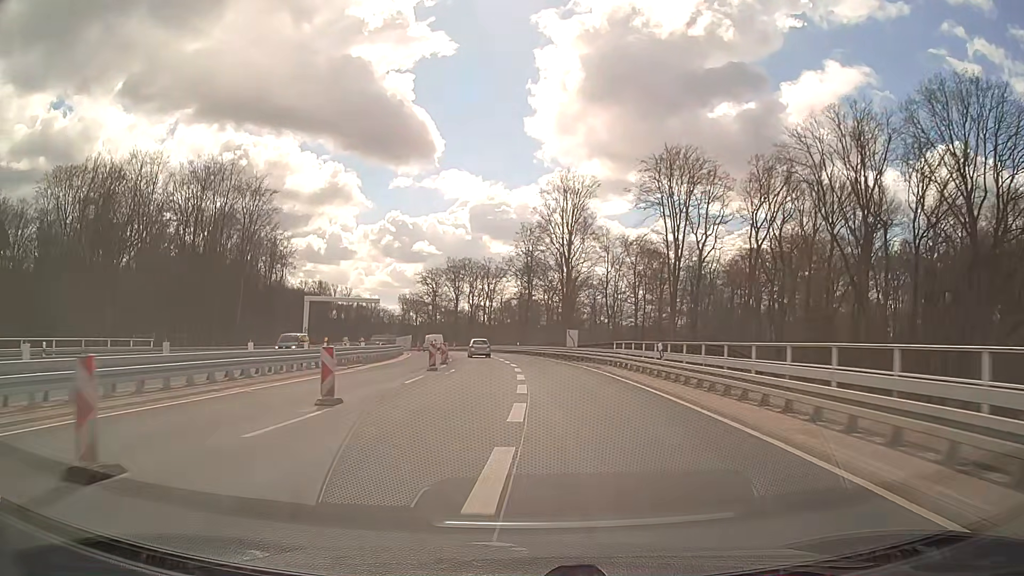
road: trunk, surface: asphalt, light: Day
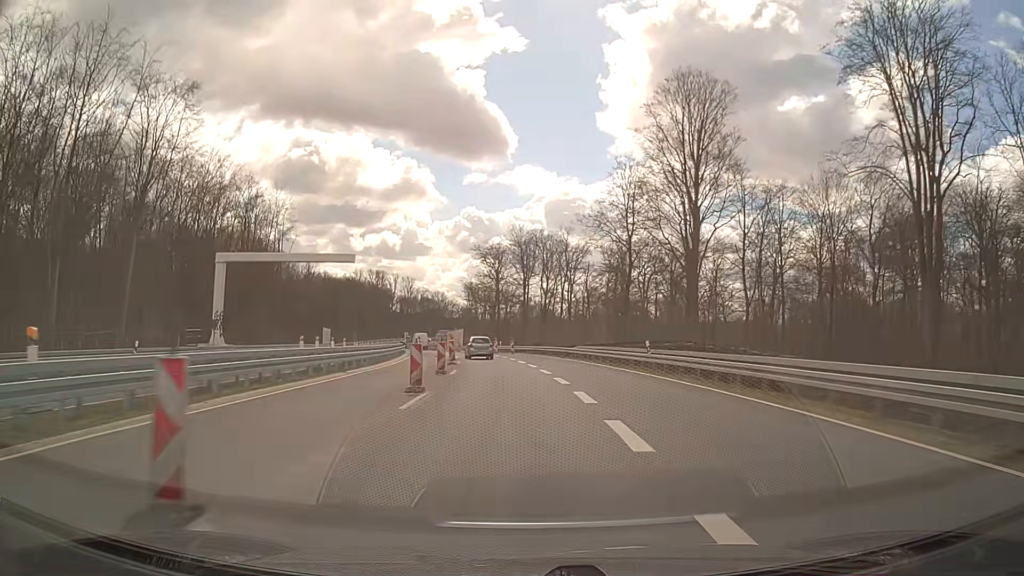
(-2.7, +45.0) m; -7°
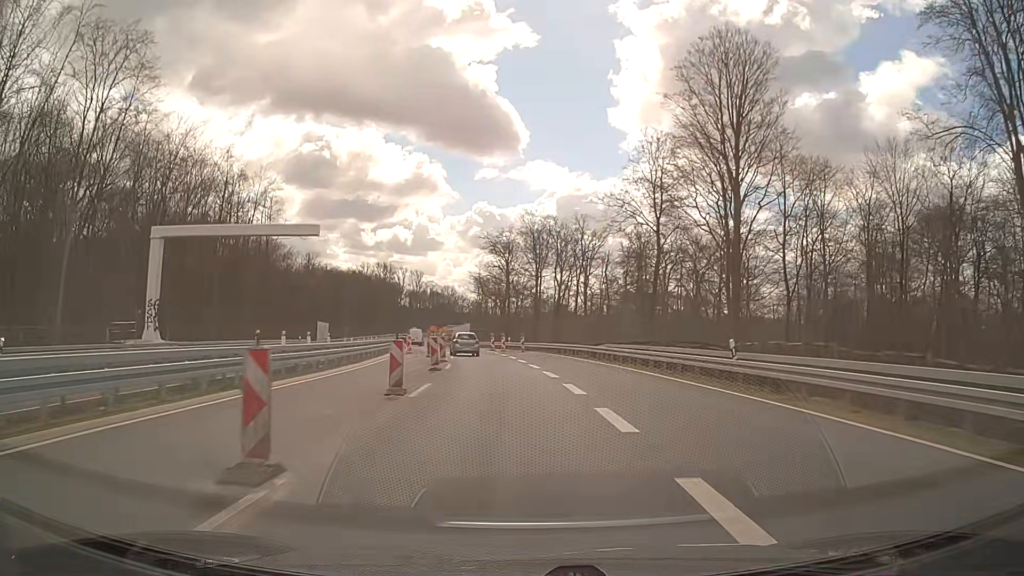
(-0.1, +10.7) m; -1°
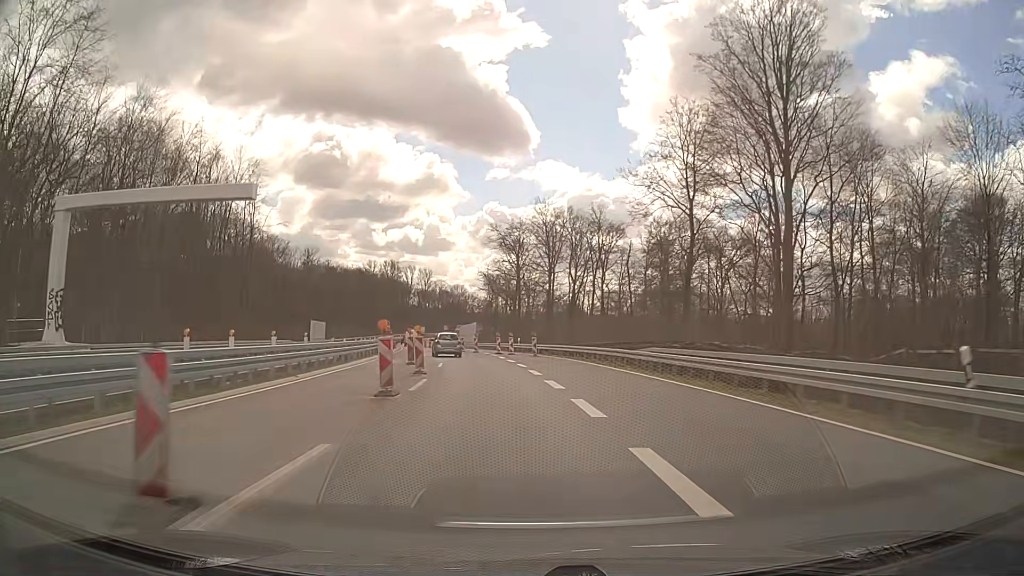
(-0.1, +10.2) m; -1°
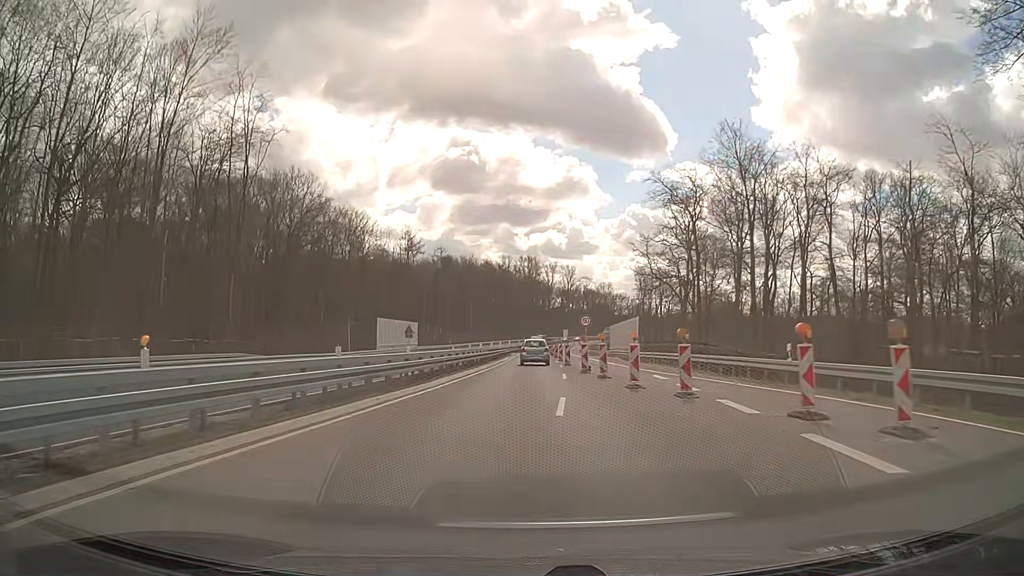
(-4.2, +40.5) m; -12°
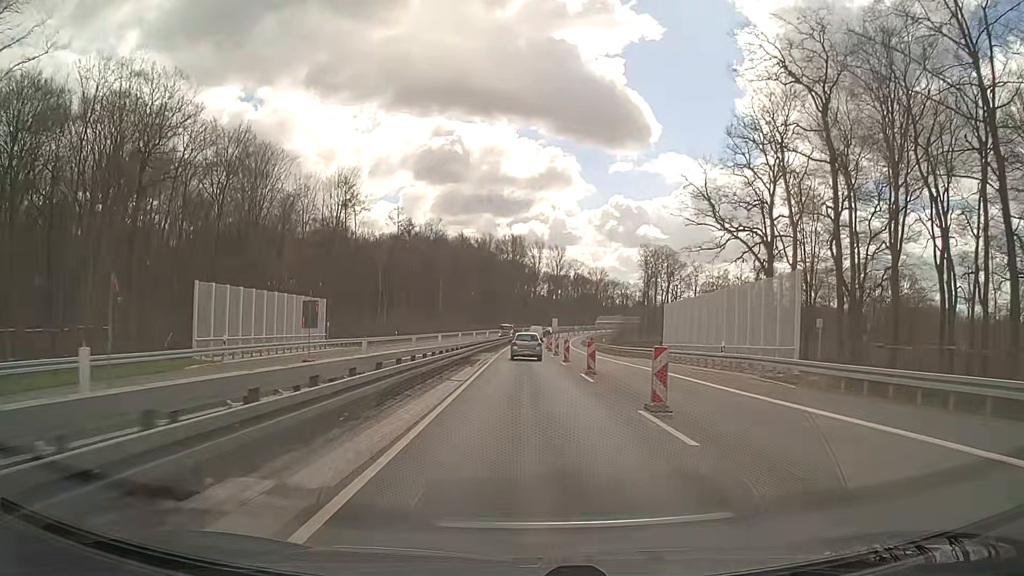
(-0.4, +39.9) m; +2°
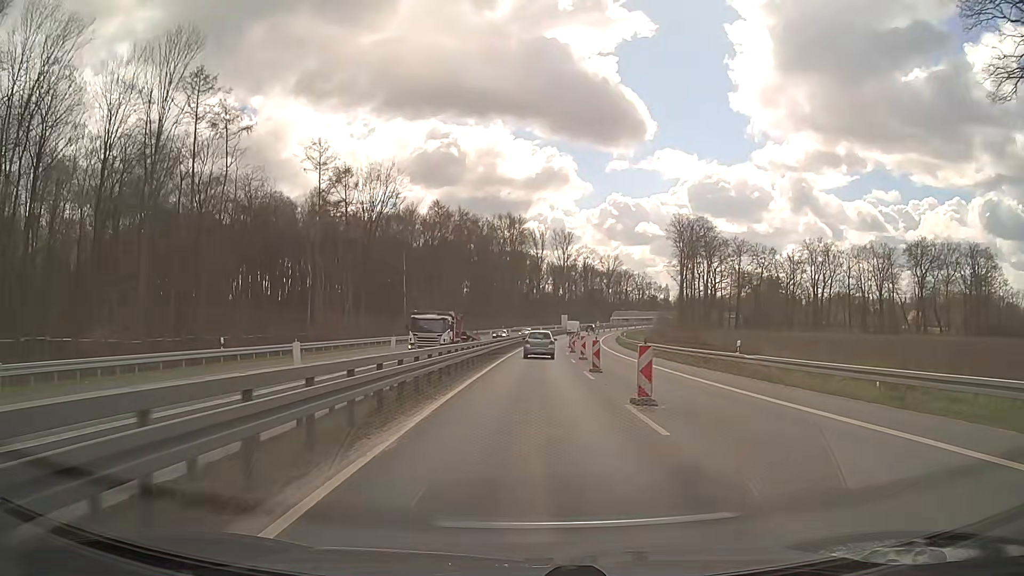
(-0.4, +47.6) m; -1°
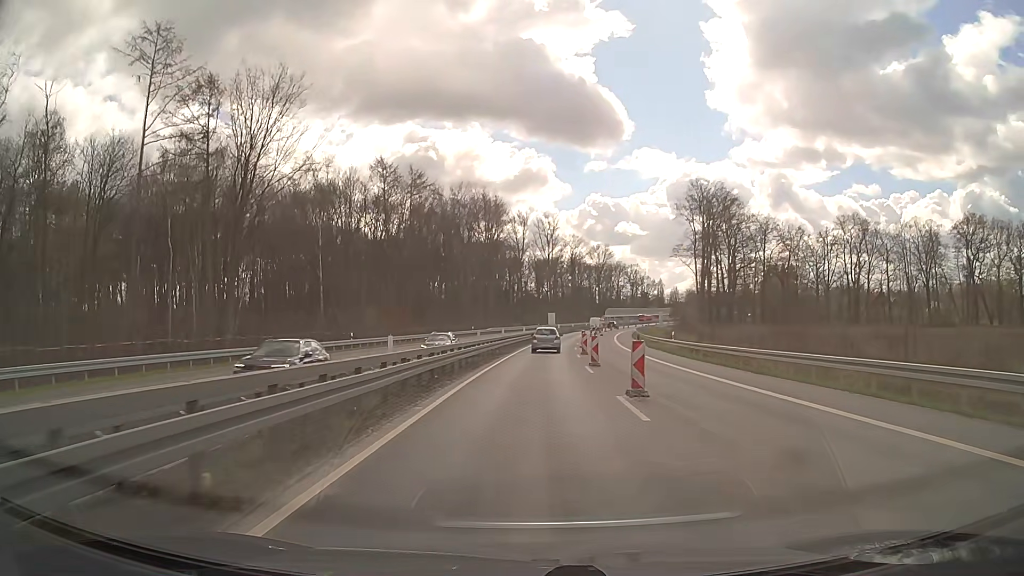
(+0.7, +34.9) m; +2°
(0, +10) (0, +20) (0, +30) (+1, +40) (+2, +50) (+2, +60) (+4, +70) (+5, +80) (+6, +90) (+7, +100) m
